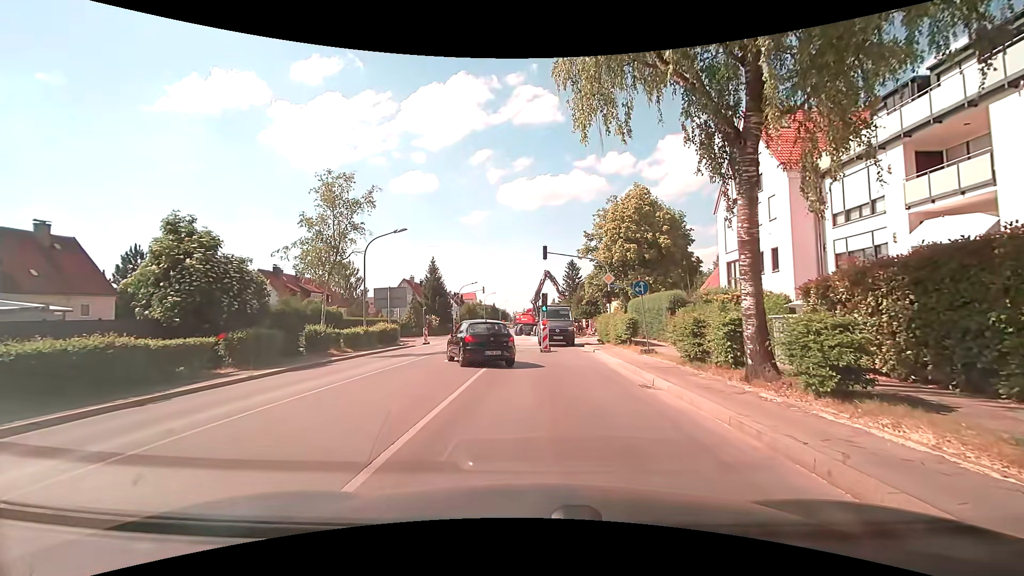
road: secondary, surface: asphalt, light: Day
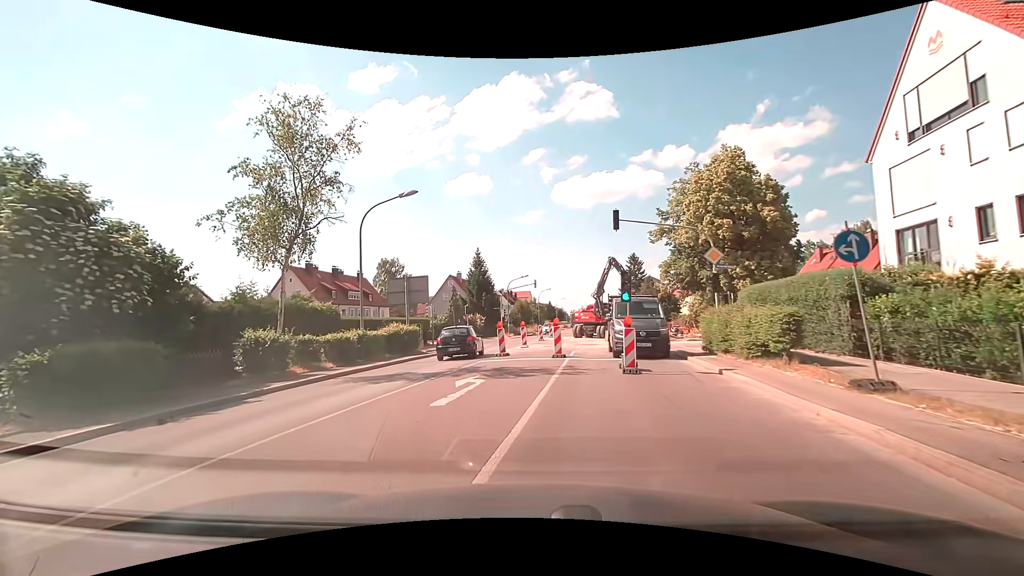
(-0.3, +10.0) m; -6°
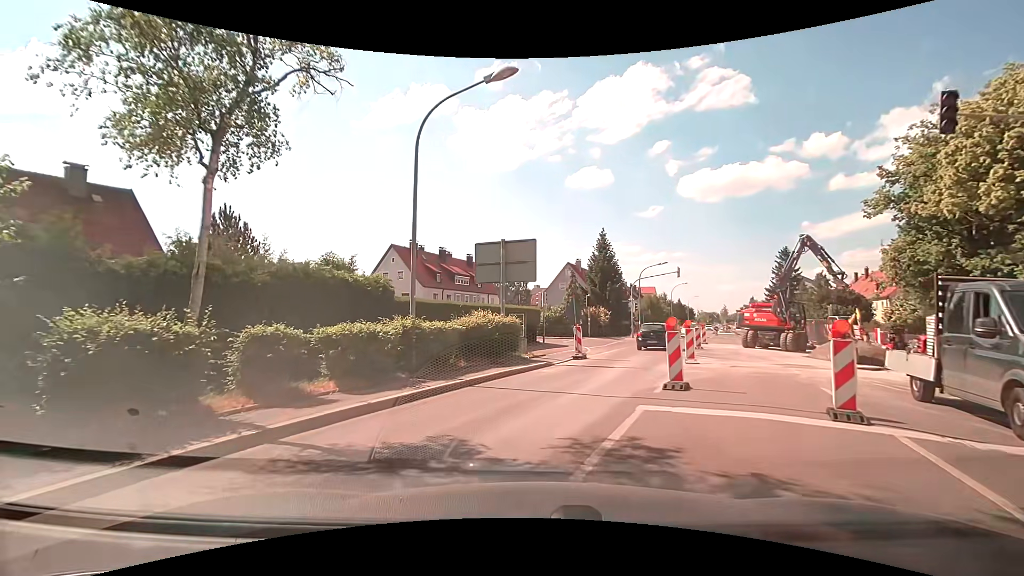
(-1.5, +10.4) m; -14°
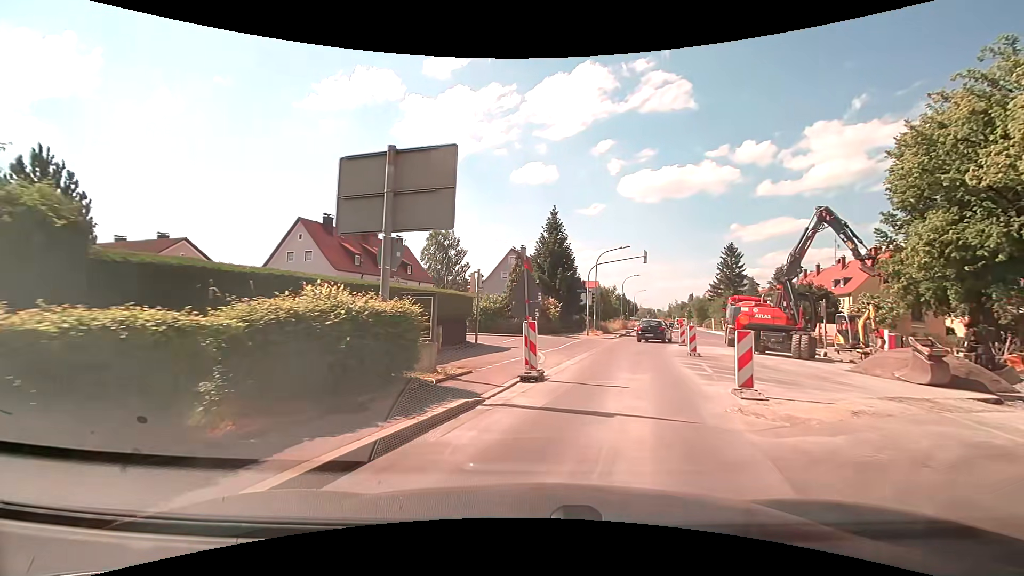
(+0.3, +9.0) m; +7°
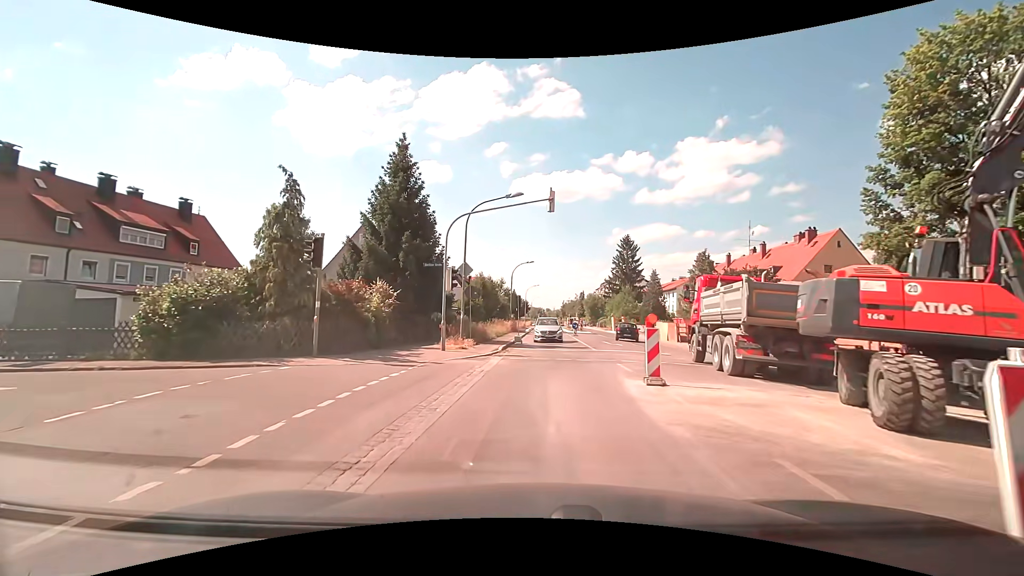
(+2.7, +17.9) m; +12°
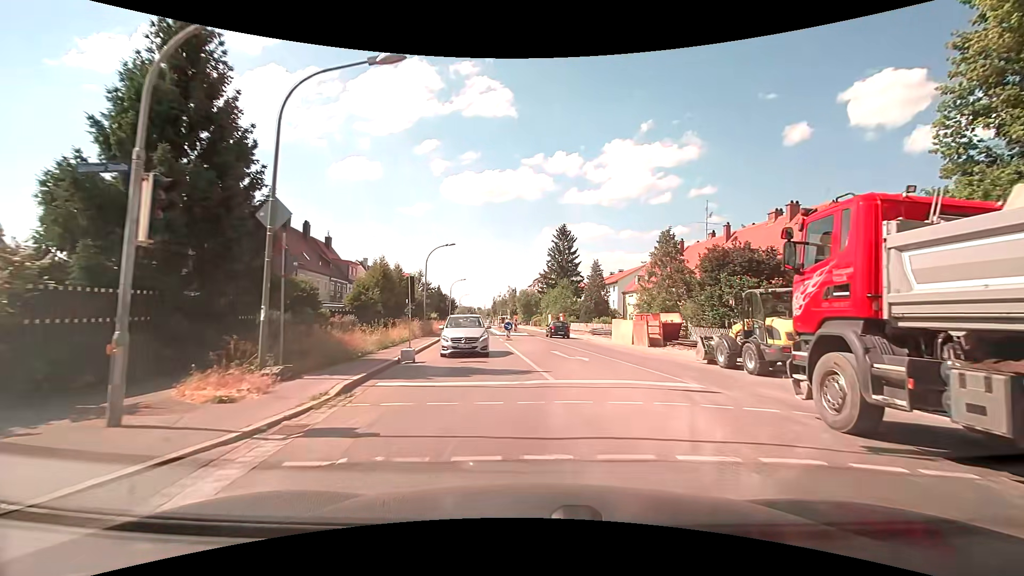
(+0.6, +12.4) m; +8°
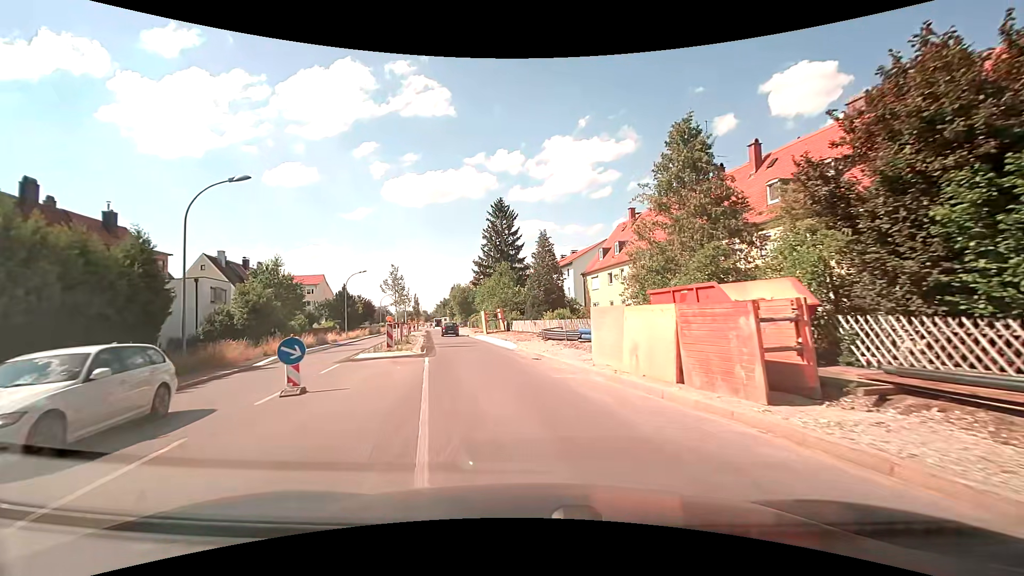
(+2.2, +21.9) m; +5°
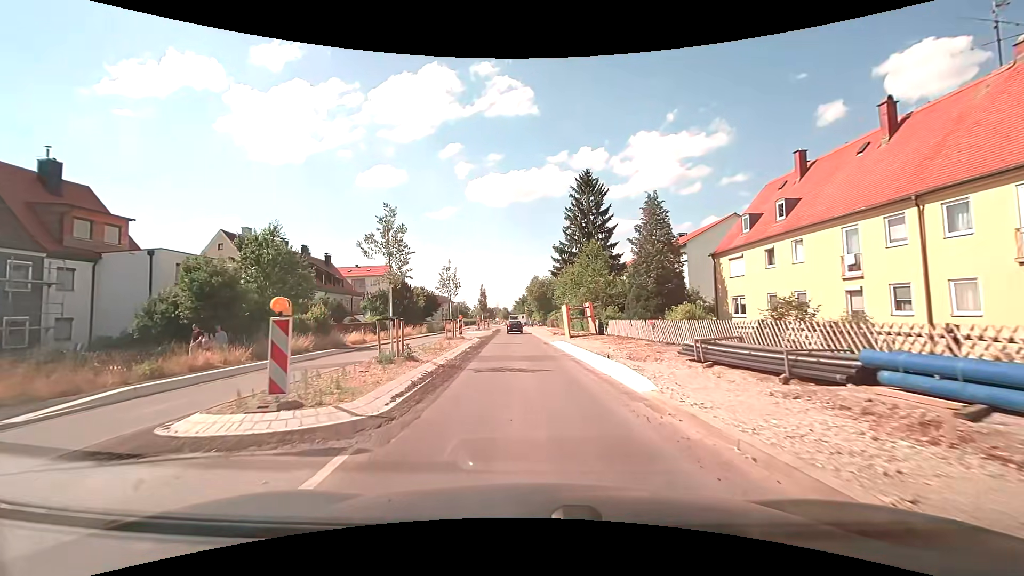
(-1.3, +15.0) m; -10°
(0, +10) (-1, +20) (-1, +30) (-2, +40) (-2, +50) (-3, +60) (-3, +70) (-4, +80) (-5, +90) (-6, +100) m
